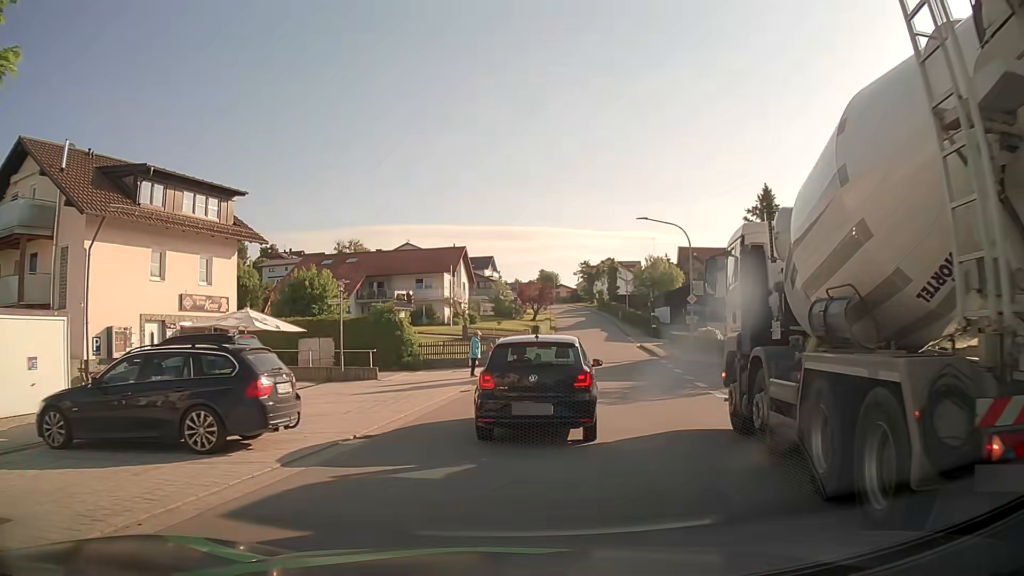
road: tertiary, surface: asphalt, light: Day
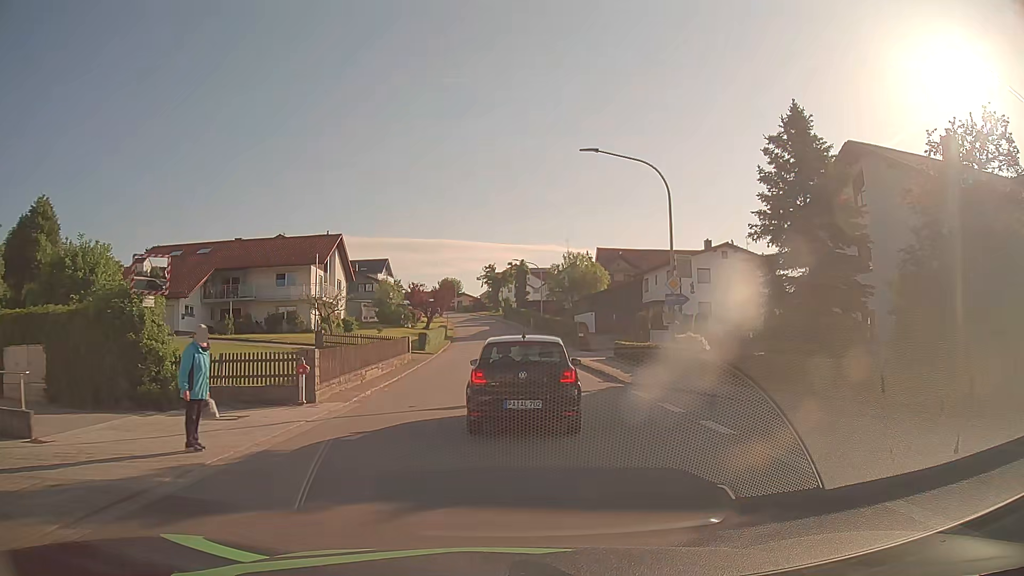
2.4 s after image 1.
(+1.7, +15.4) m; +9°
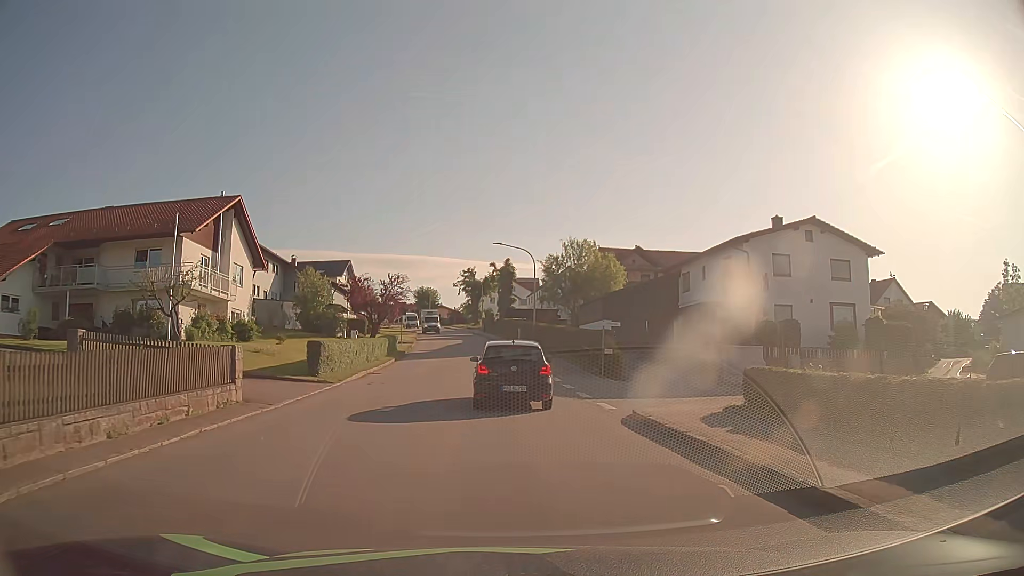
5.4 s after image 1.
(+0.5, +20.3) m; +1°
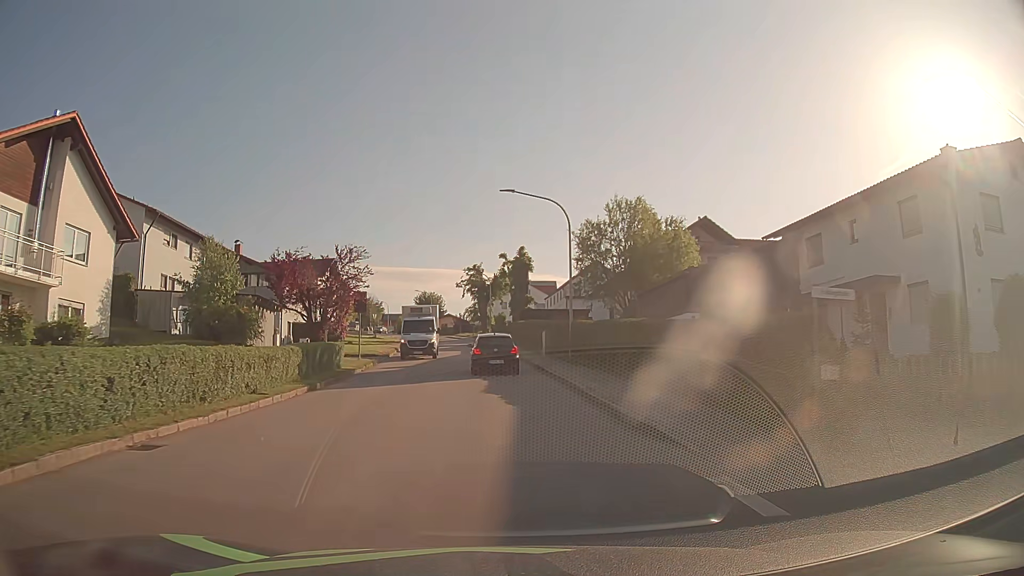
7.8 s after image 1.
(-0.1, +18.7) m; -1°
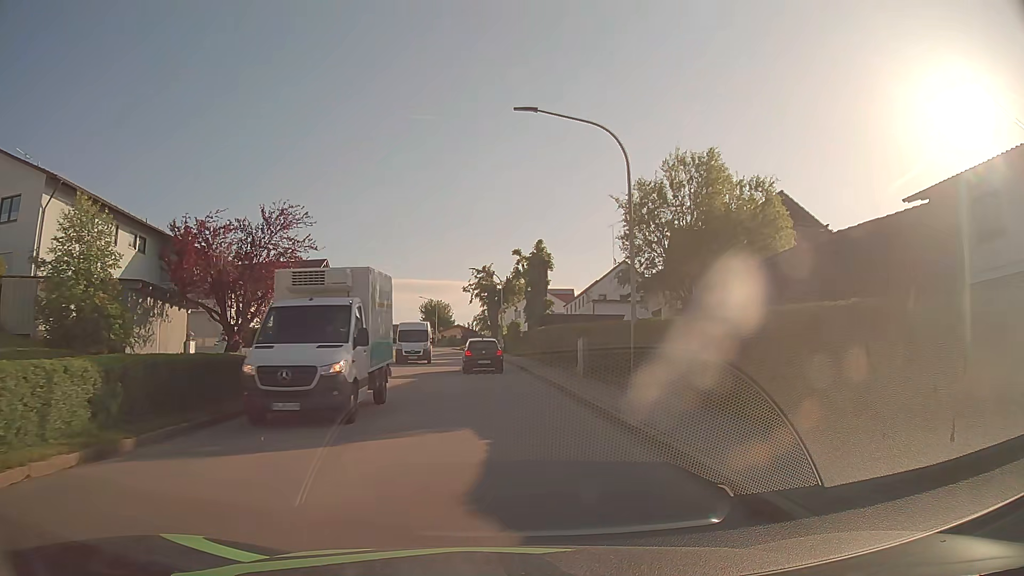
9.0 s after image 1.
(-0.1, +11.5) m; -1°
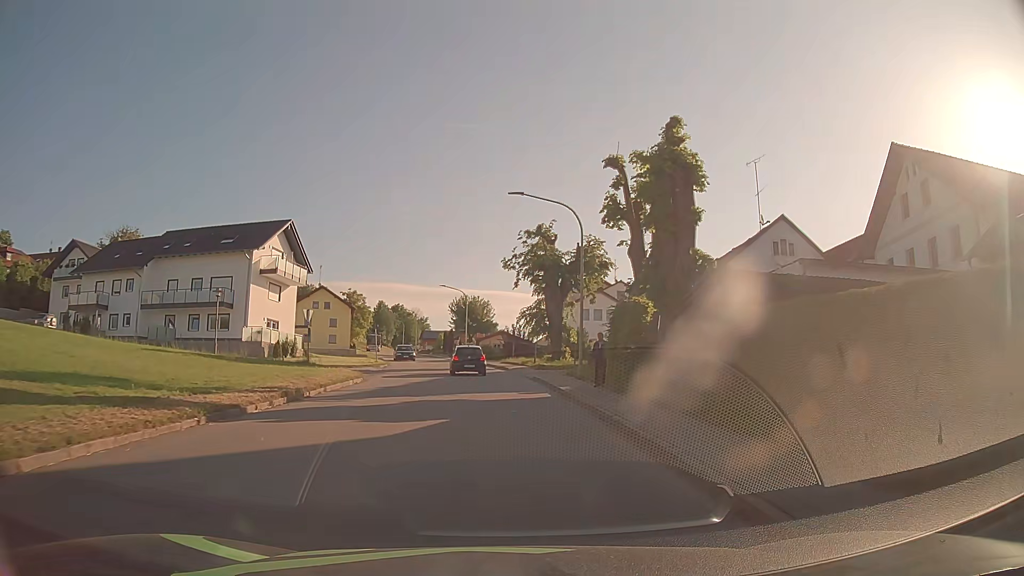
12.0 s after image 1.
(-1.3, +32.7) m; -4°
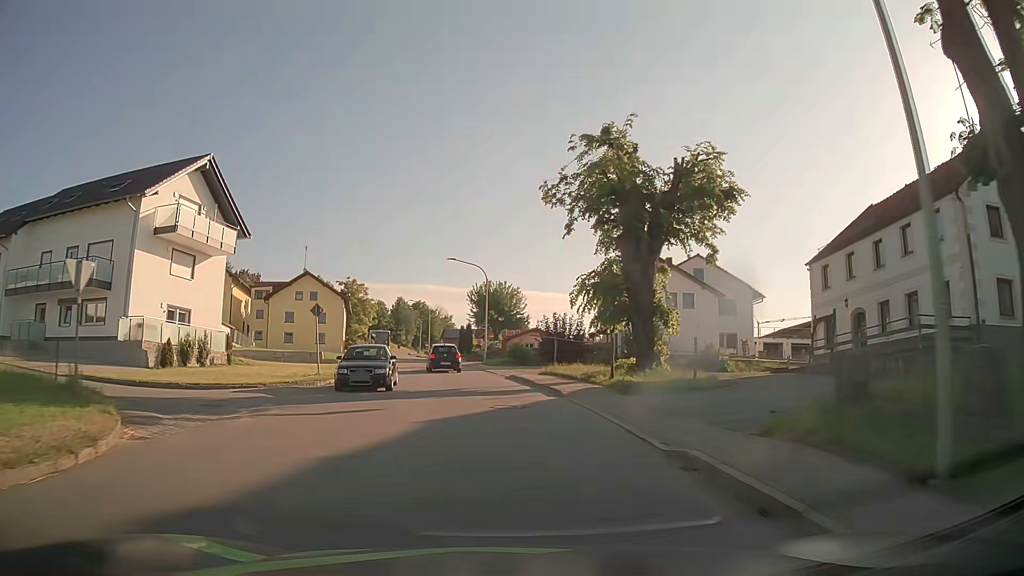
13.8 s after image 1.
(-0.5, +21.2) m; -3°
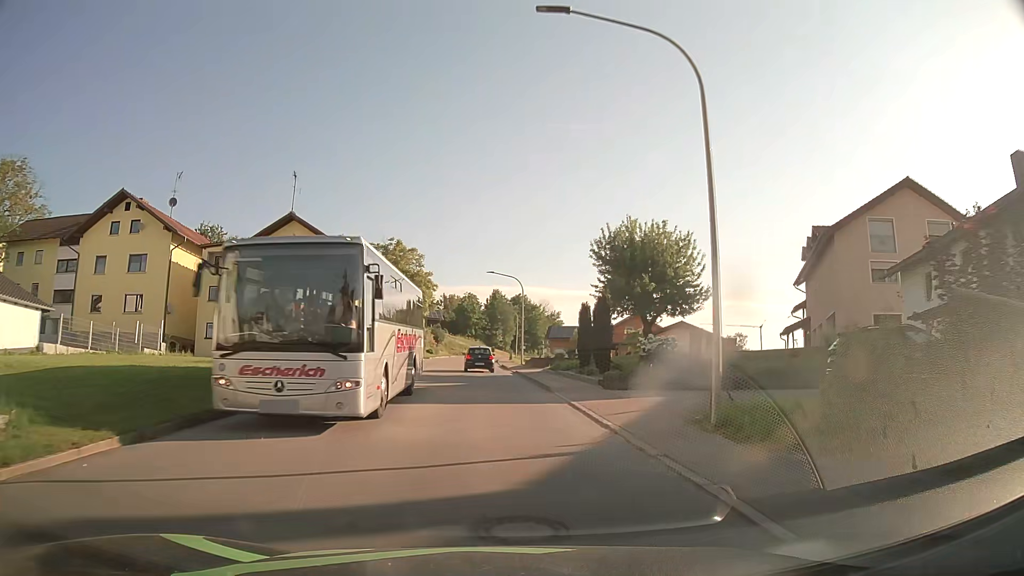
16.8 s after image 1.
(-2.8, +36.5) m; -9°
(0, +10) (-1, +20) (-1, +30) (-2, +40) (-2, +50) (-3, +60) (-3, +70) (-3, +80) (-3, +90) (-2, +100) m
